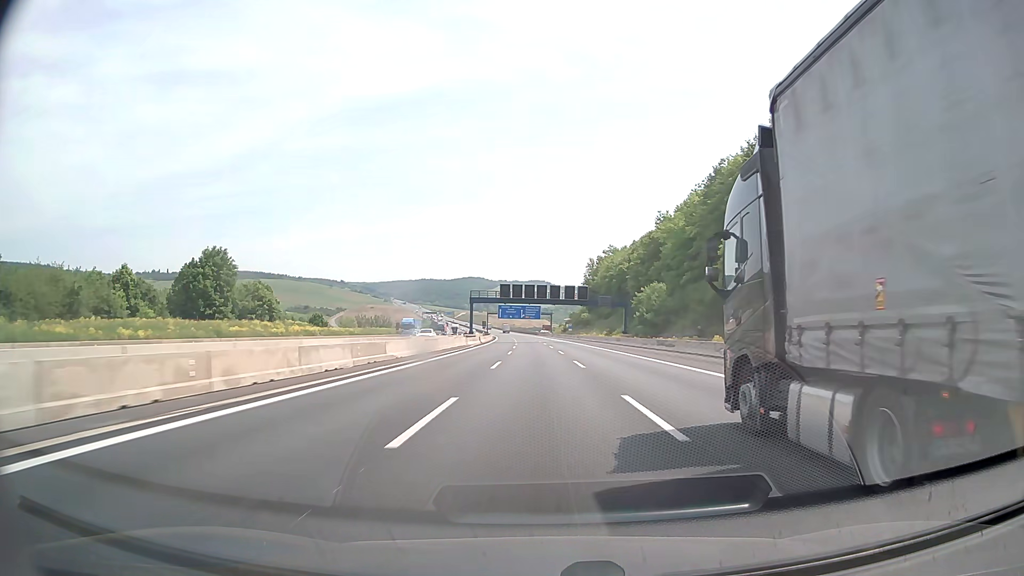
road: motorway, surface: asphalt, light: Day
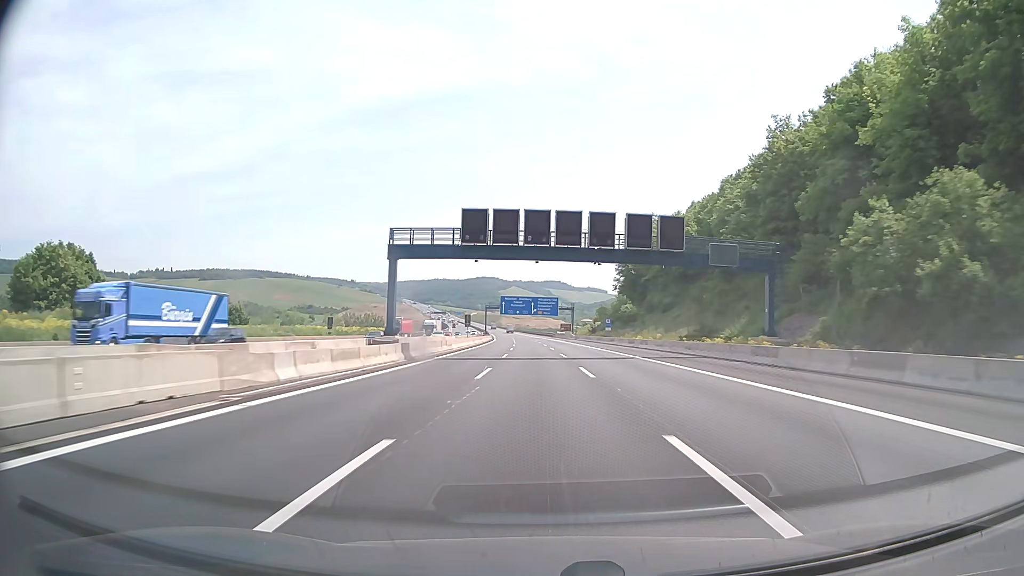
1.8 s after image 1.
(-0.9, +59.4) m; -1°
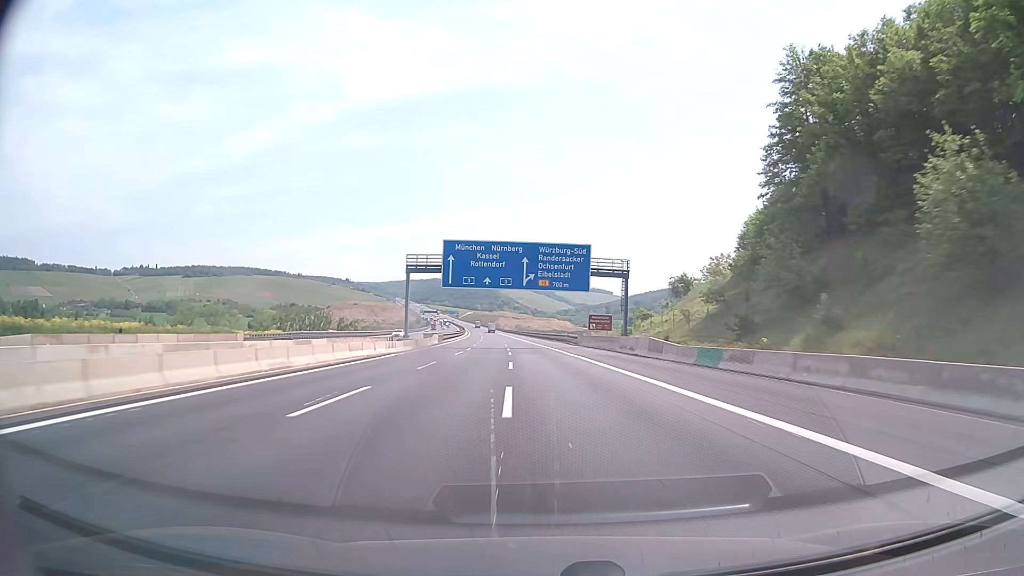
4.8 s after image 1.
(-0.5, +99.2) m; 0°
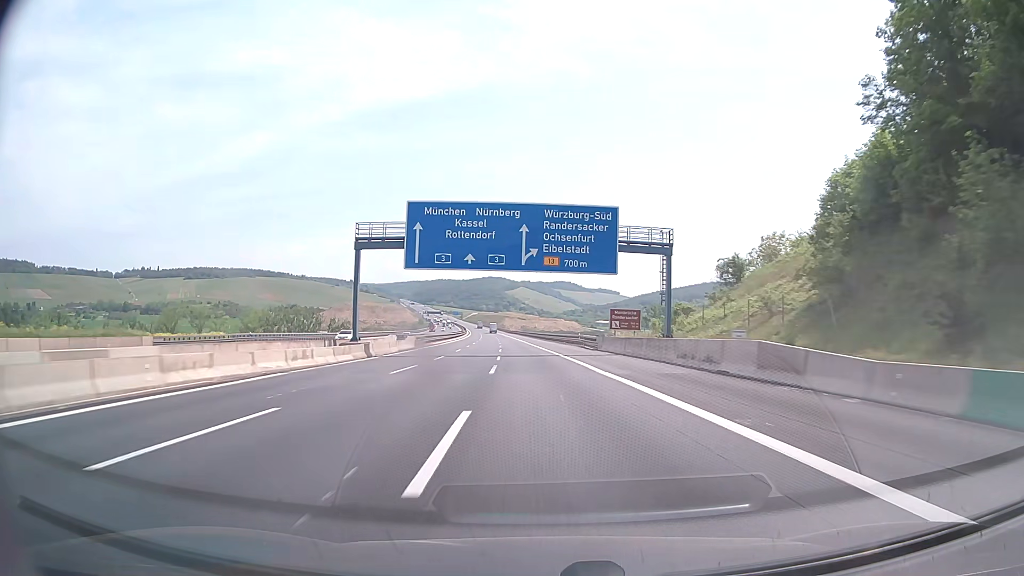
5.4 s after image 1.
(-0.1, +19.9) m; 0°
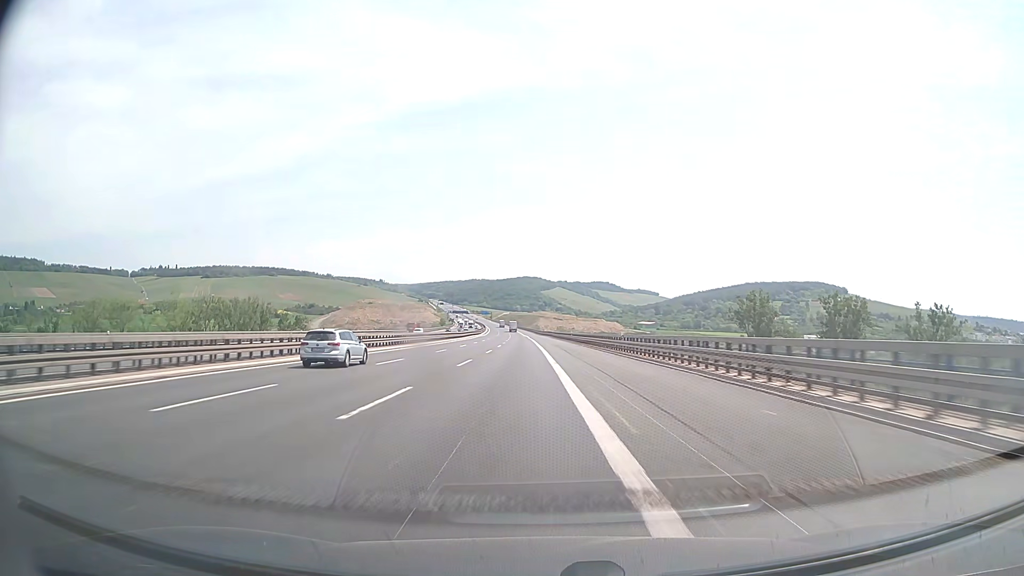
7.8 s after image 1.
(-2.1, +79.4) m; -3°
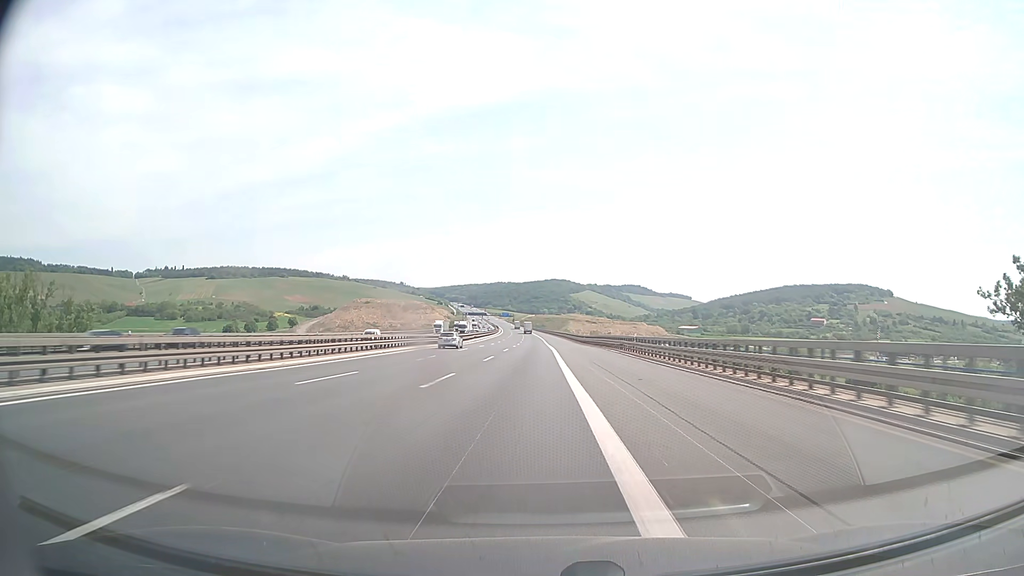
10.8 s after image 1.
(-2.2, +99.0) m; -2°
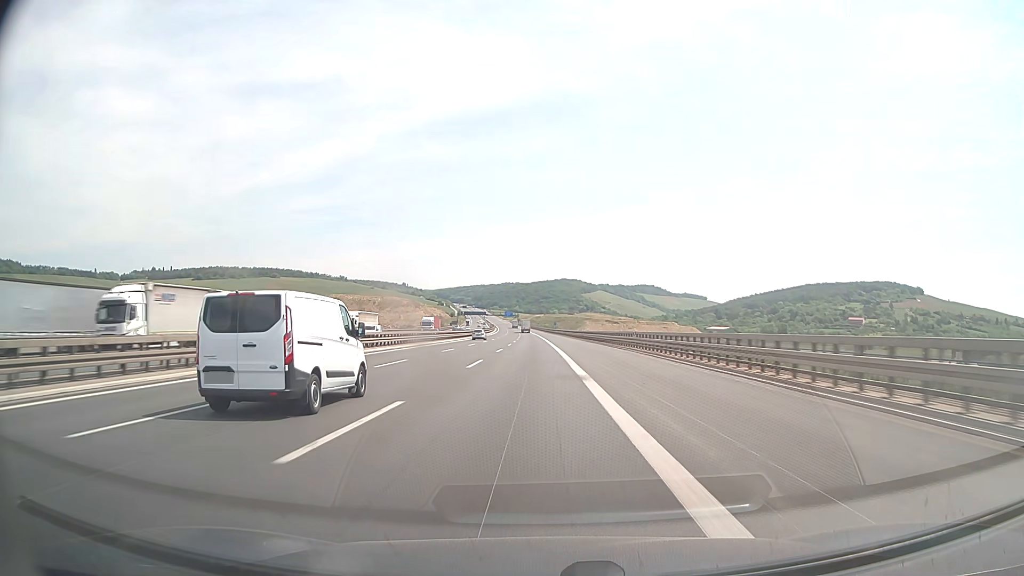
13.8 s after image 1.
(-0.7, +99.0) m; -1°
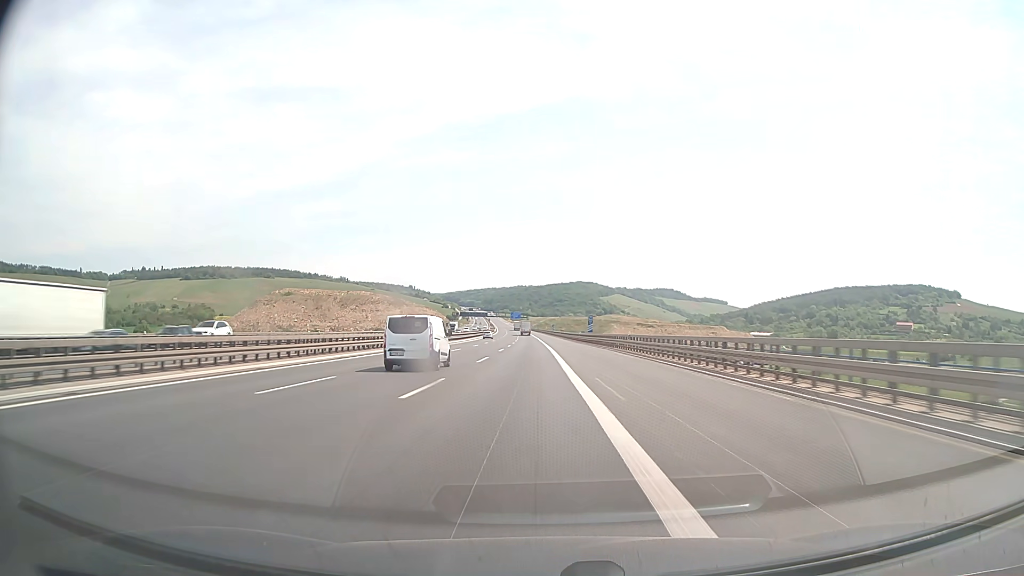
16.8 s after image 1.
(-1.0, +98.8) m; -1°
(0, +10) (0, +20) (0, +30) (0, +40) (0, +50) (-1, +60) (-1, +70) (-1, +80) (-1, +90) (-1, +100) m
